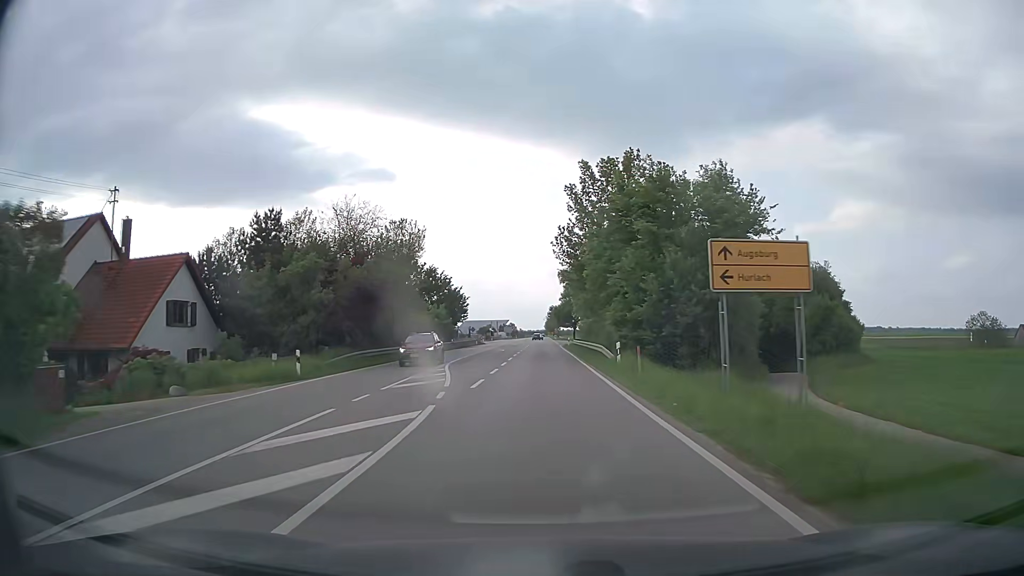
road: secondary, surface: asphalt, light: Day
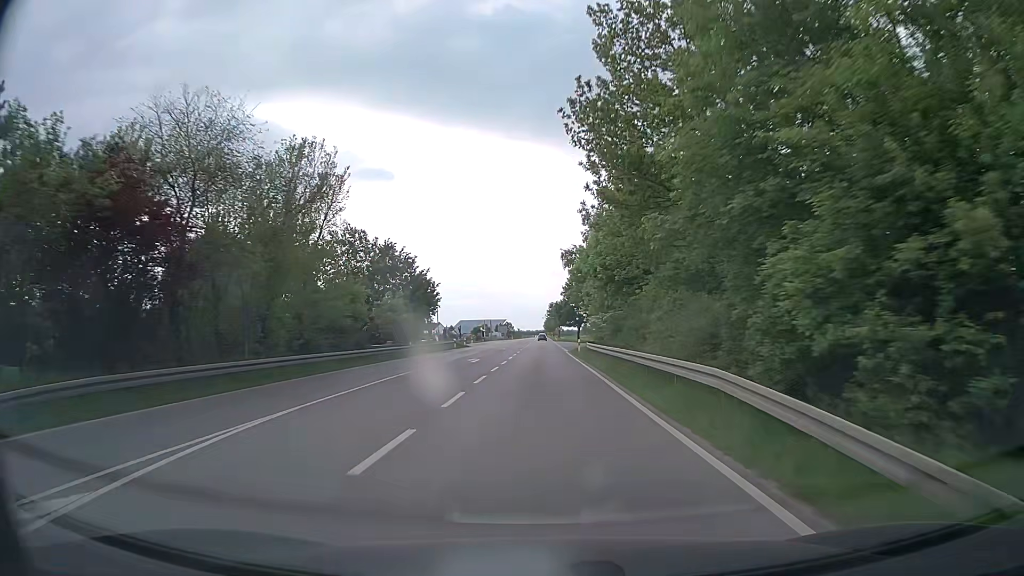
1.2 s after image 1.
(0.0, +22.6) m; 0°
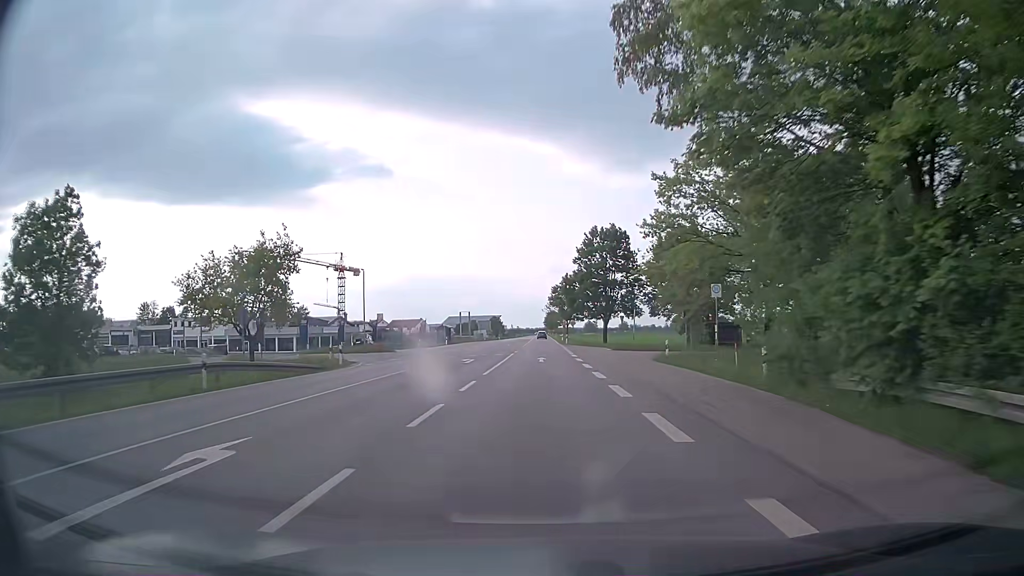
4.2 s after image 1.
(-0.1, +56.6) m; 0°
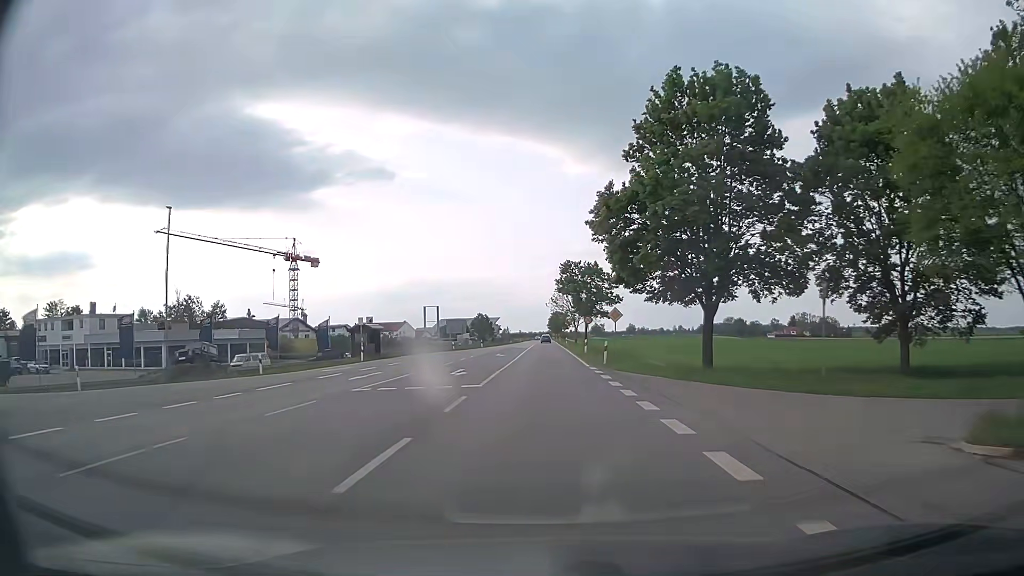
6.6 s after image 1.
(0.0, +45.3) m; 0°
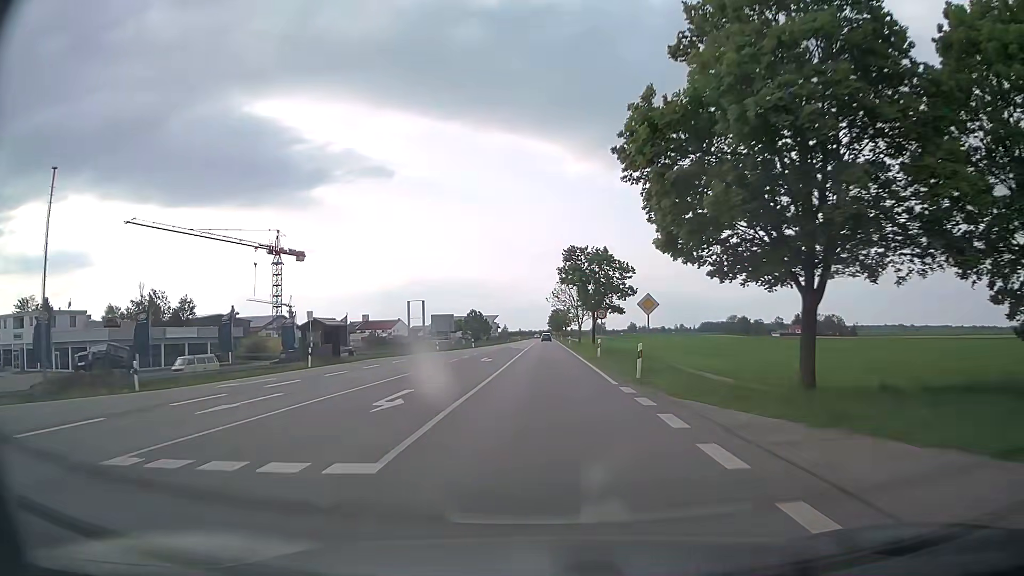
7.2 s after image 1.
(0.0, +11.3) m; 0°
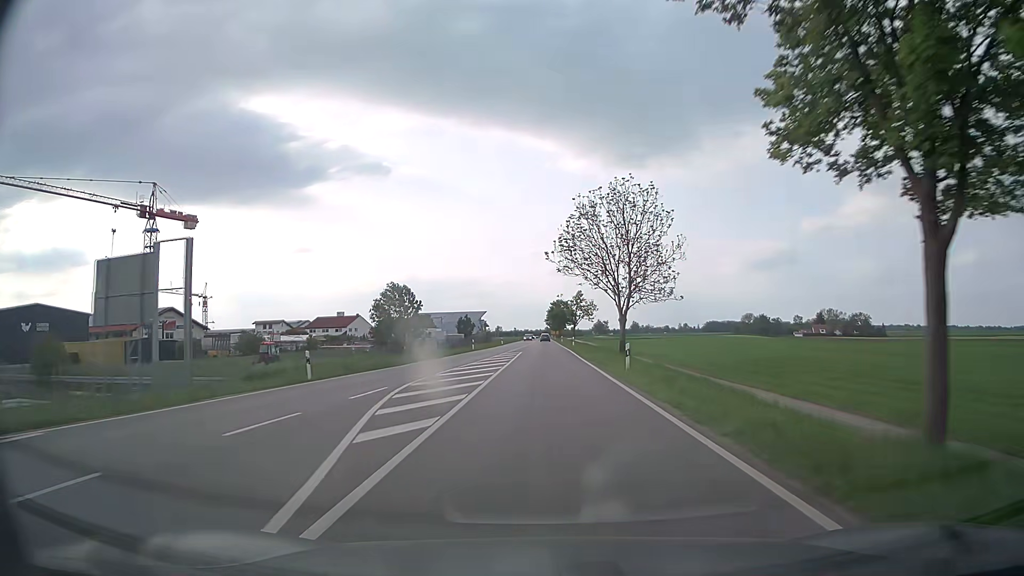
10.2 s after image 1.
(+0.2, +56.3) m; 0°
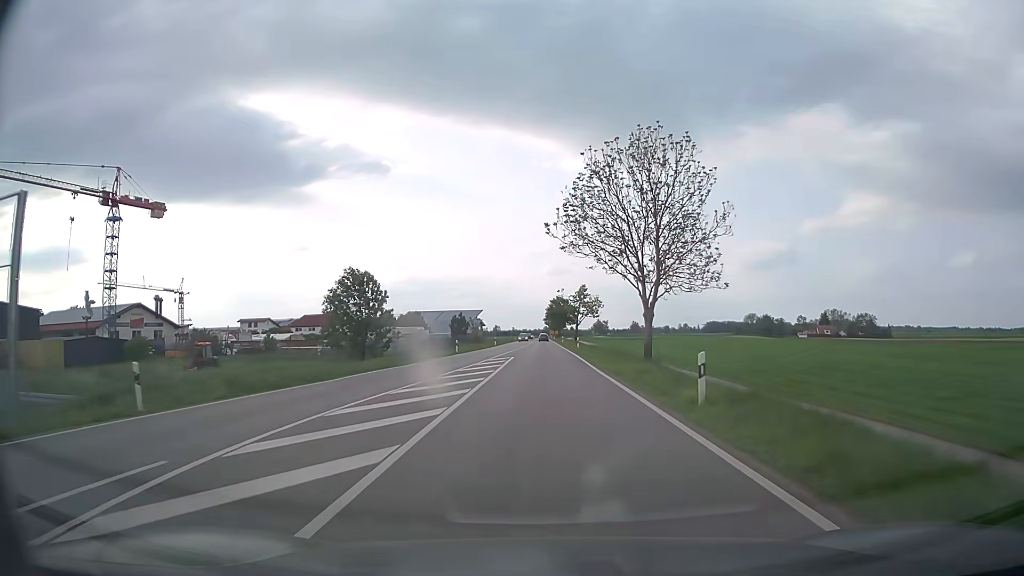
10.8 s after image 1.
(0.0, +11.3) m; 0°
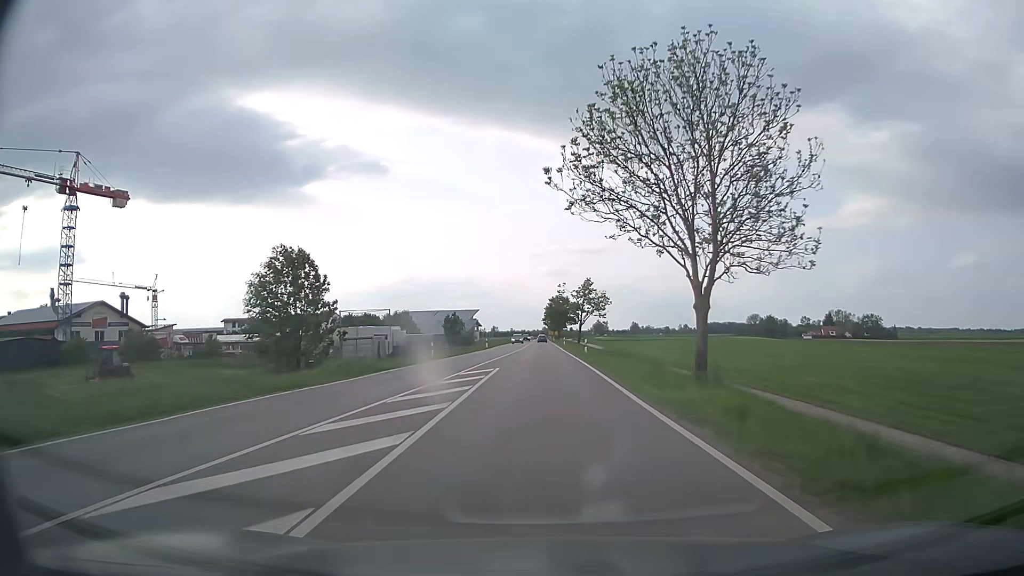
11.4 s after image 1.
(0.0, +11.3) m; 0°
(0, +10) (0, +20) (0, +30) (0, +40) (0, +50) (0, +60) (0, +70) (0, +80) (0, +90) (0, +100) m
